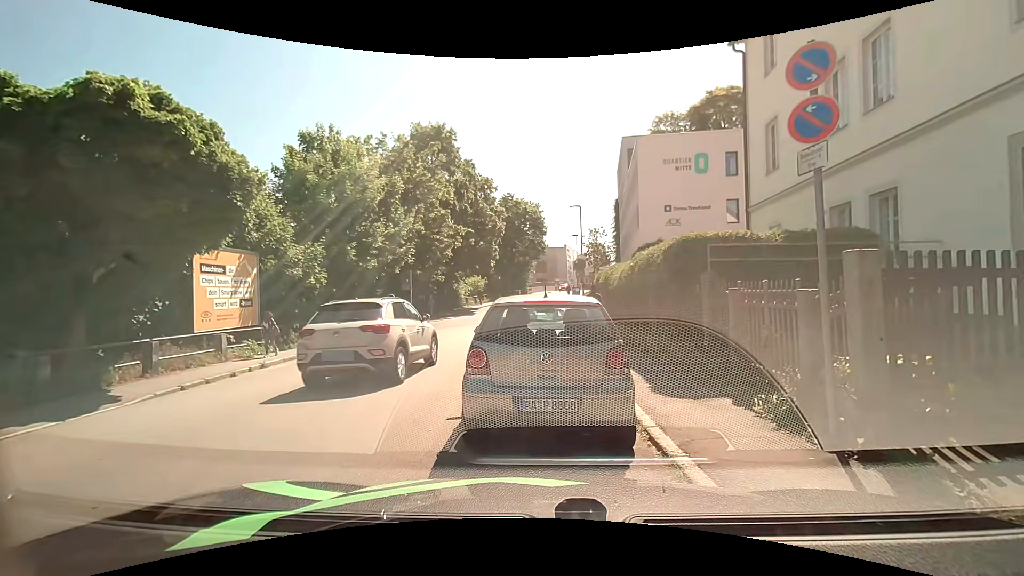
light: Day
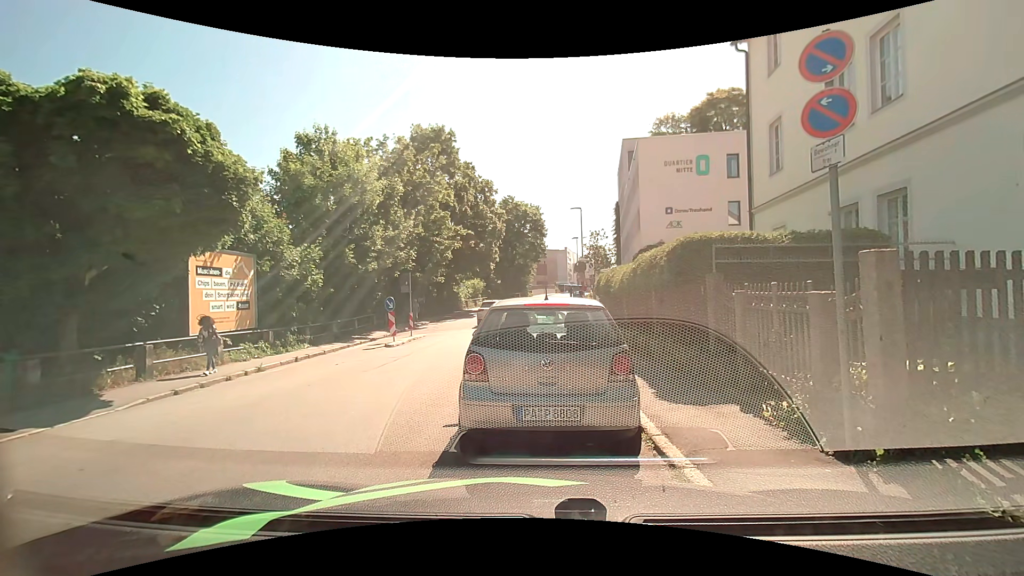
(0.0, +0.3) m; 0°
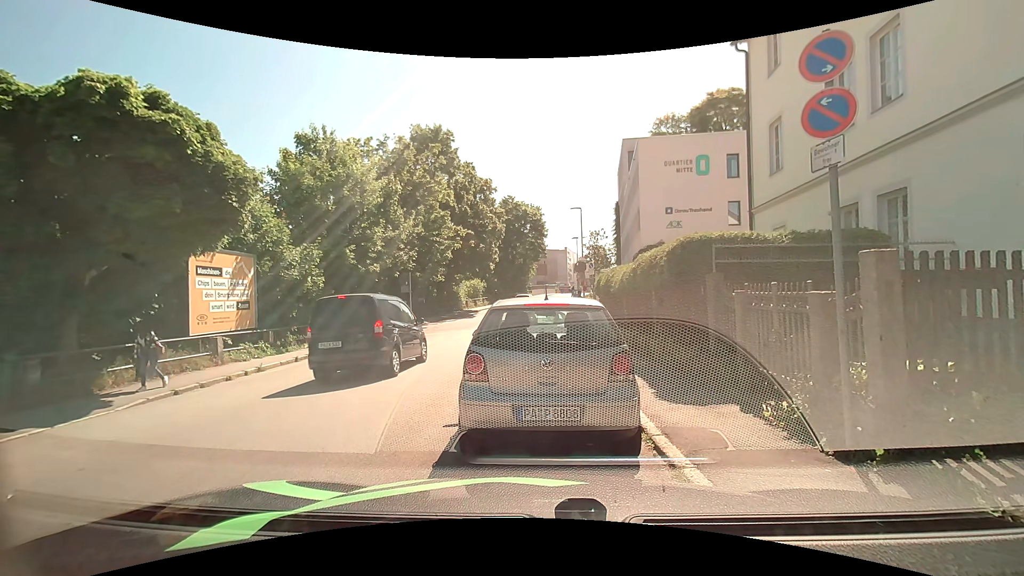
(0.0, 0.0) m; 0°
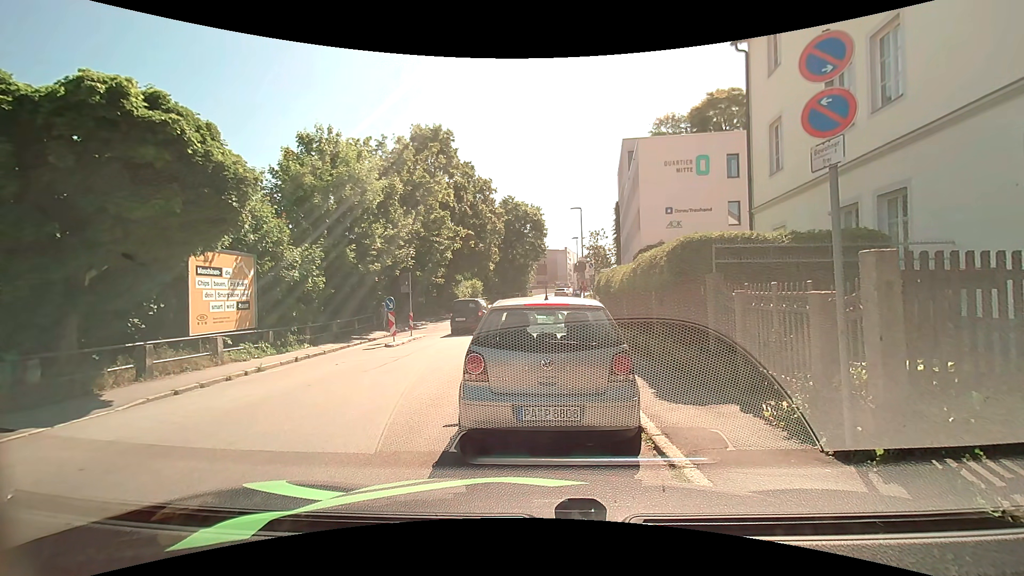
(0.0, 0.0) m; 0°
